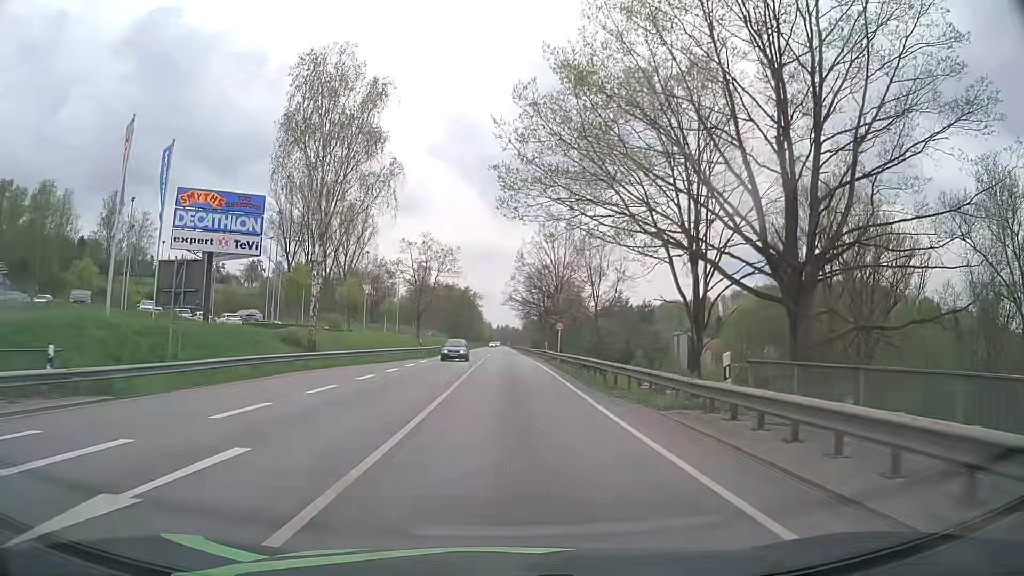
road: primary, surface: asphalt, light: Day
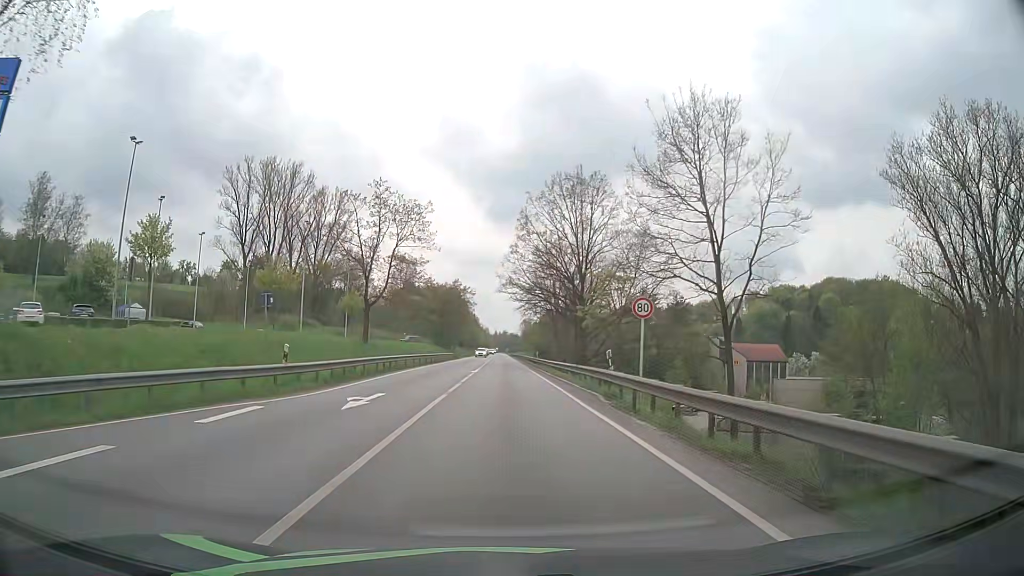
(0.0, +30.5) m; -1°
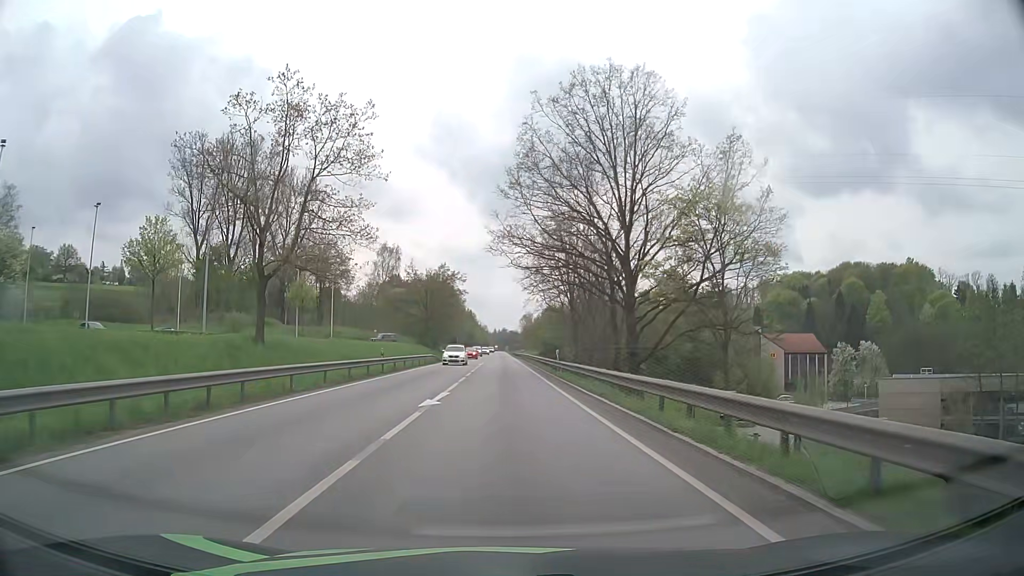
(+0.3, +23.4) m; +1°
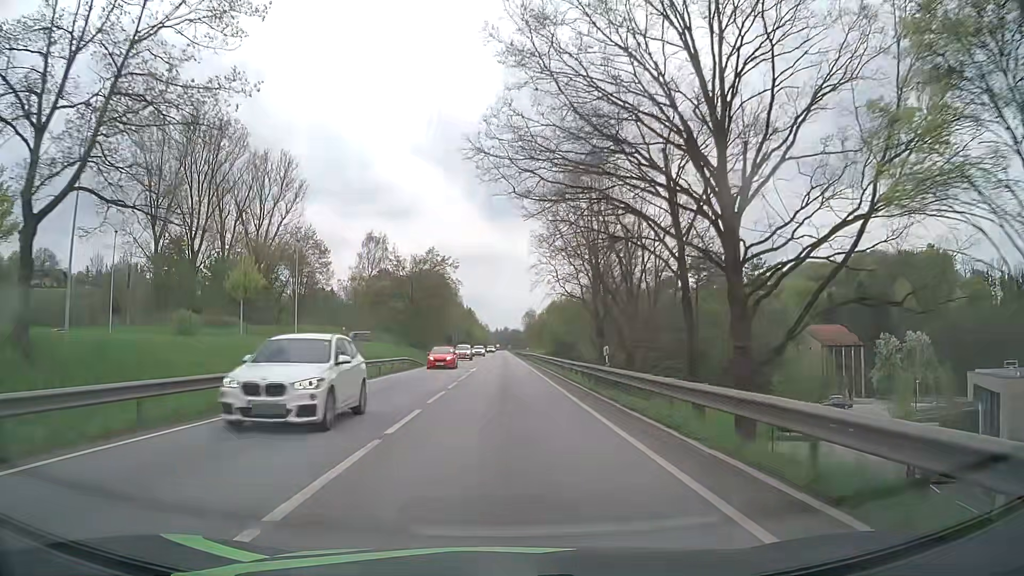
(0.0, +17.2) m; 0°
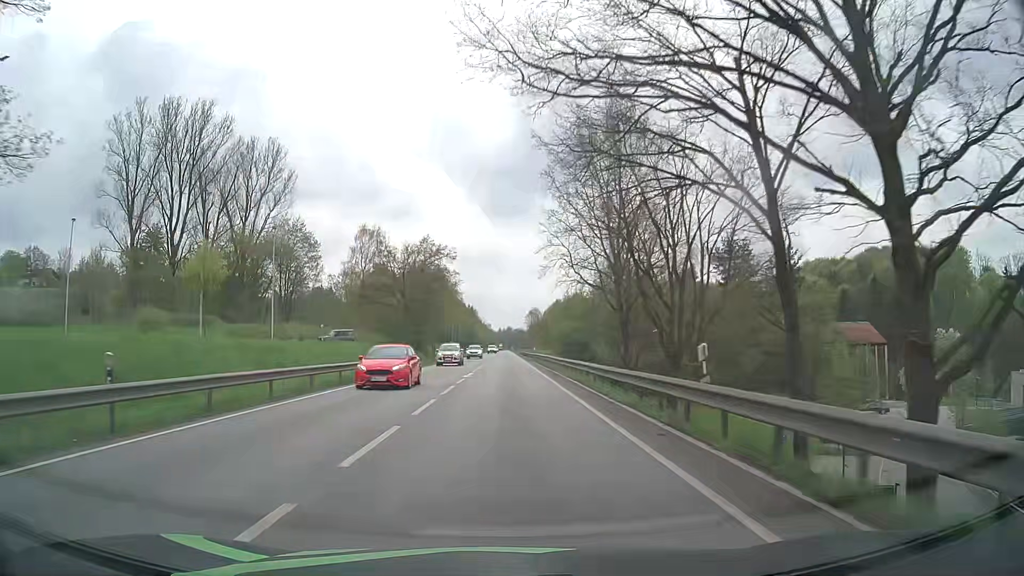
(0.0, +9.2) m; 0°
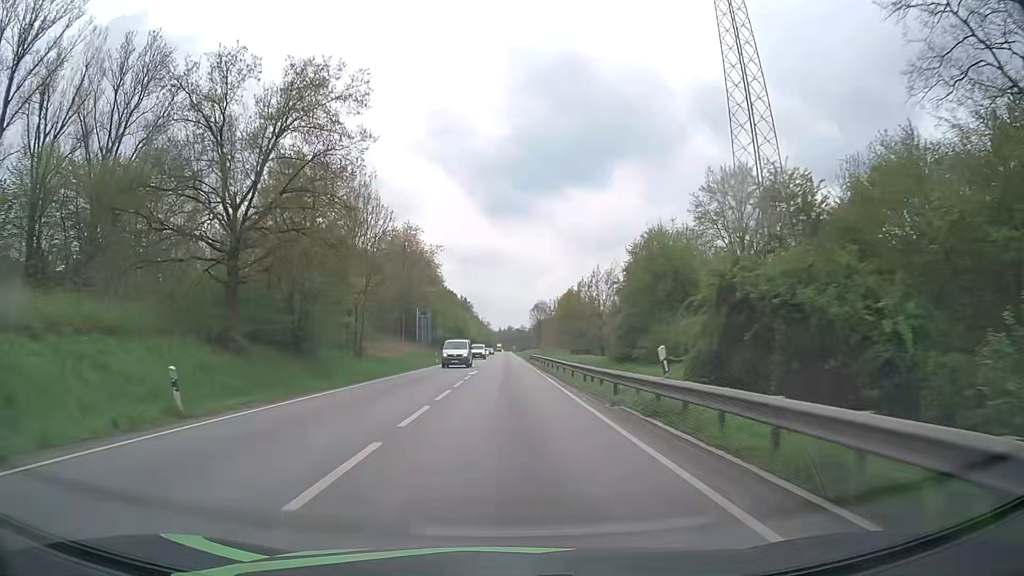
(0.0, +50.8) m; 0°
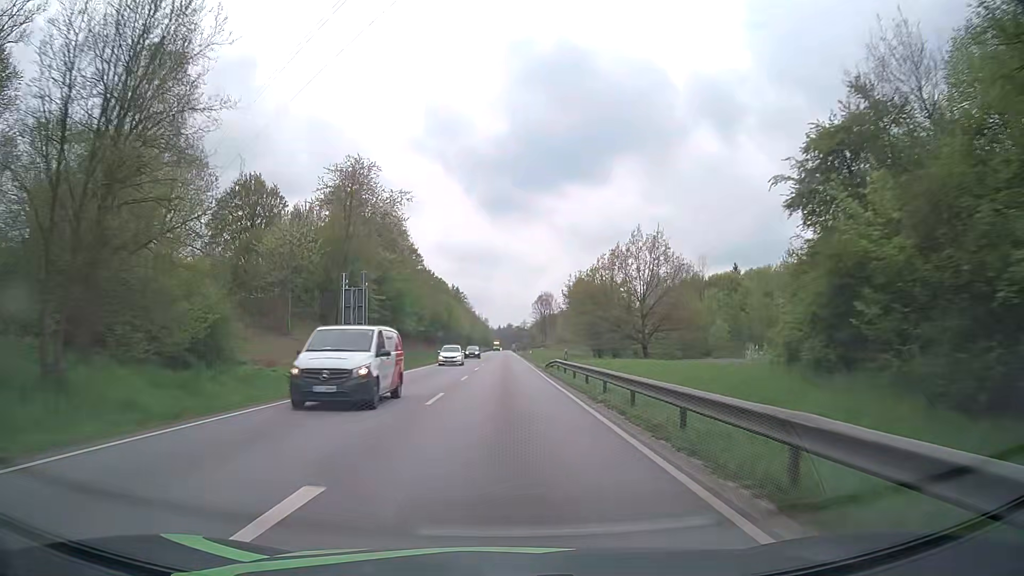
(0.0, +33.9) m; 0°
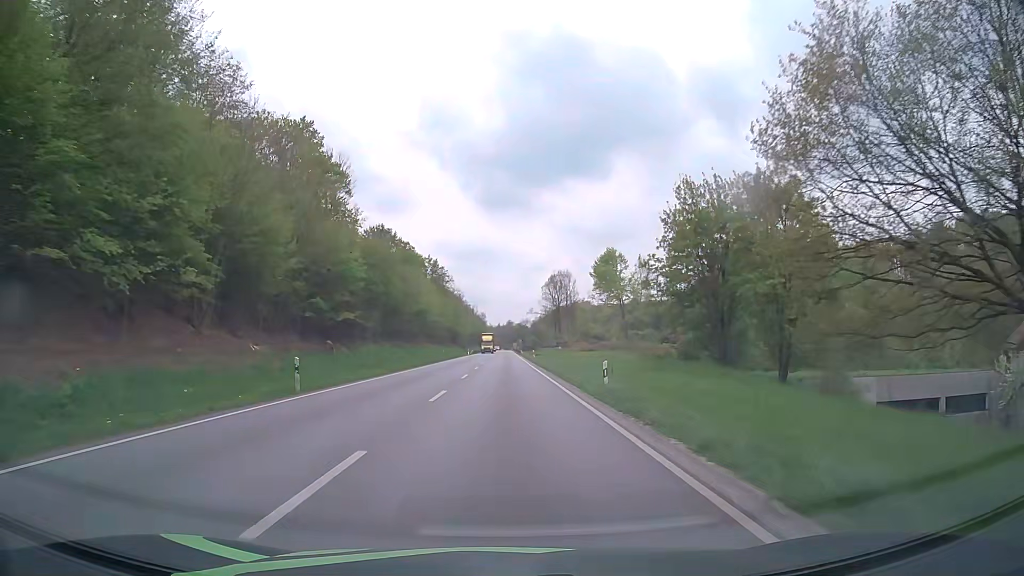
(-0.1, +59.4) m; 0°
(0, +10) (0, +20) (0, +30) (0, +40) (0, +50) (0, +60) (0, +70) (0, +80) (0, +90) (0, +100) m
